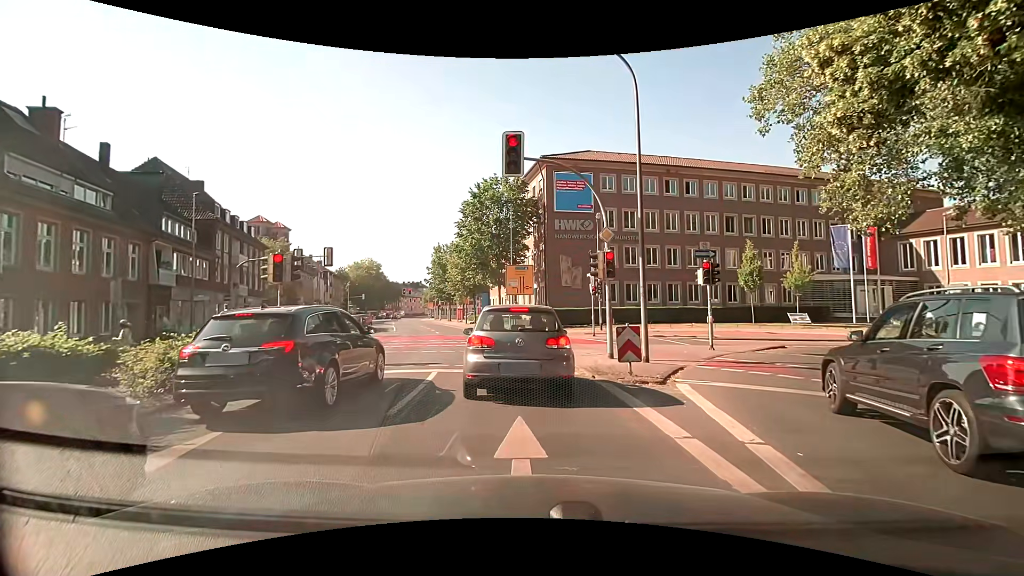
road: secondary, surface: asphalt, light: Day
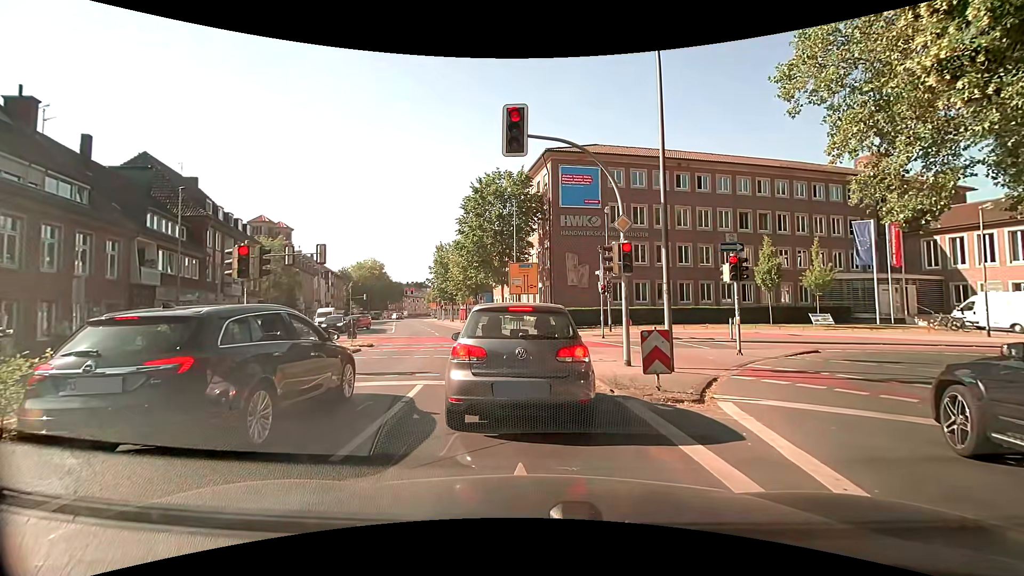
(0.0, +1.9) m; +2°
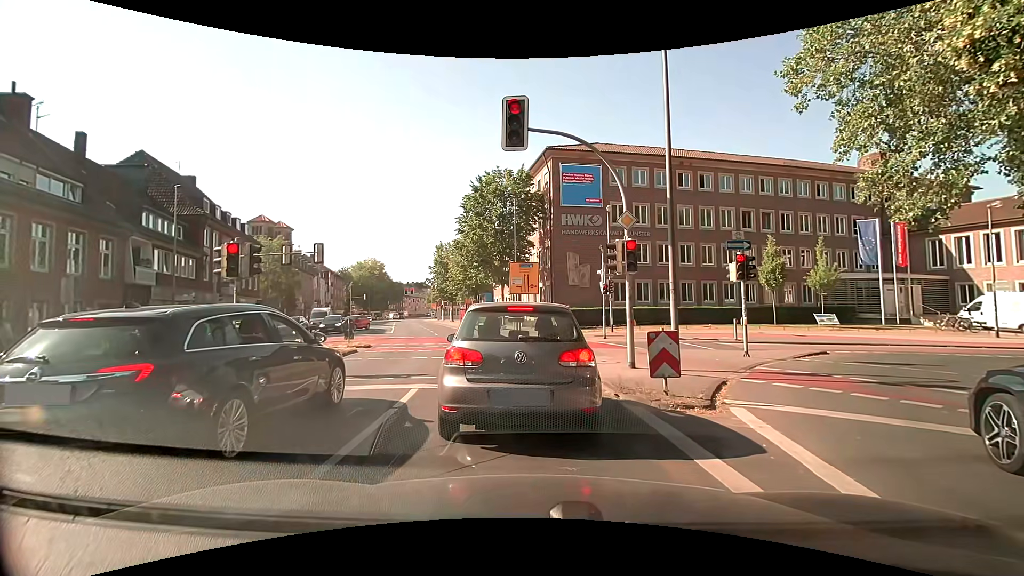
(0.0, +0.4) m; 0°
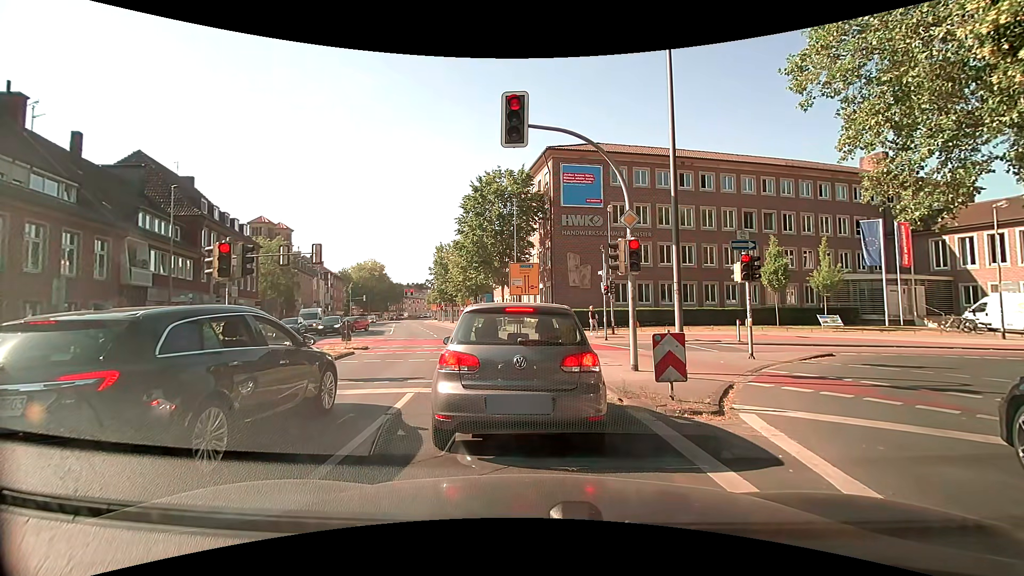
(0.0, +0.4) m; 0°
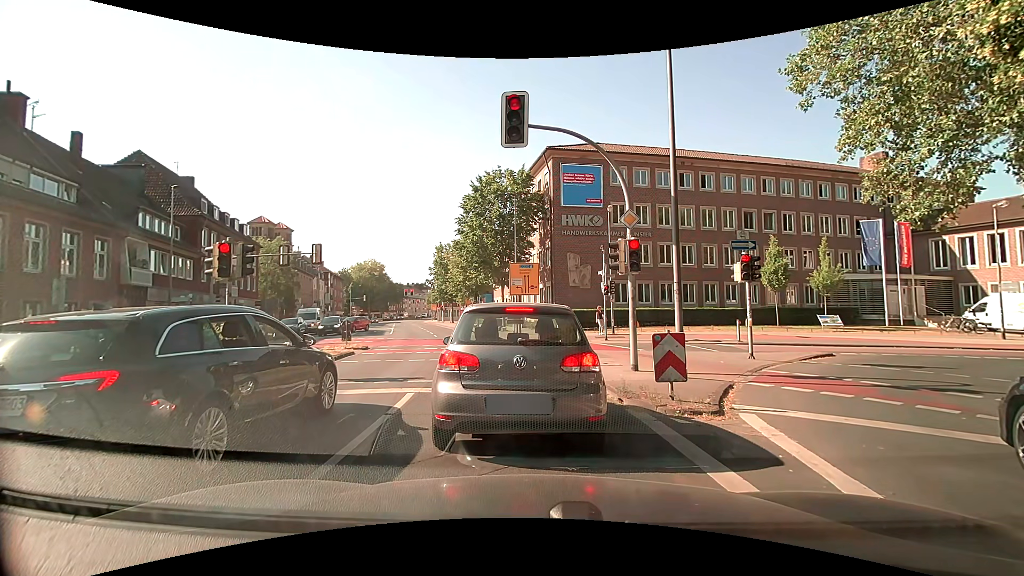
(0.0, 0.0) m; 0°
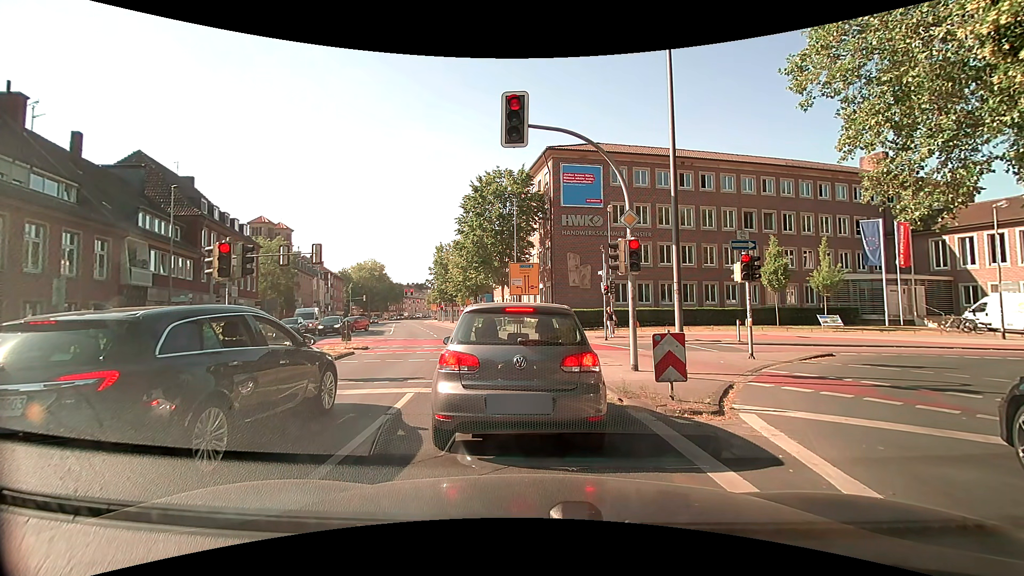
(0.0, 0.0) m; 0°
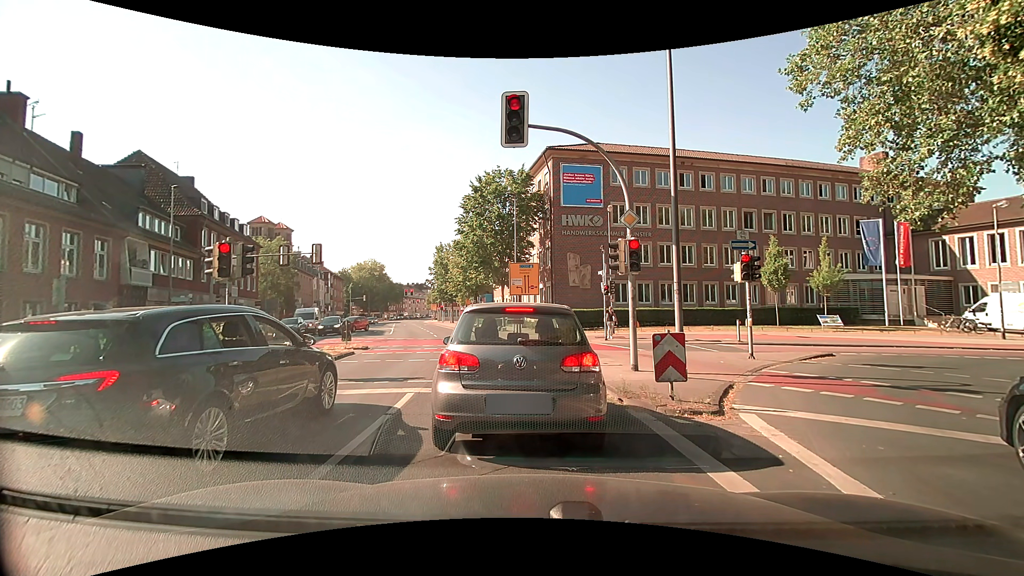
(0.0, 0.0) m; 0°
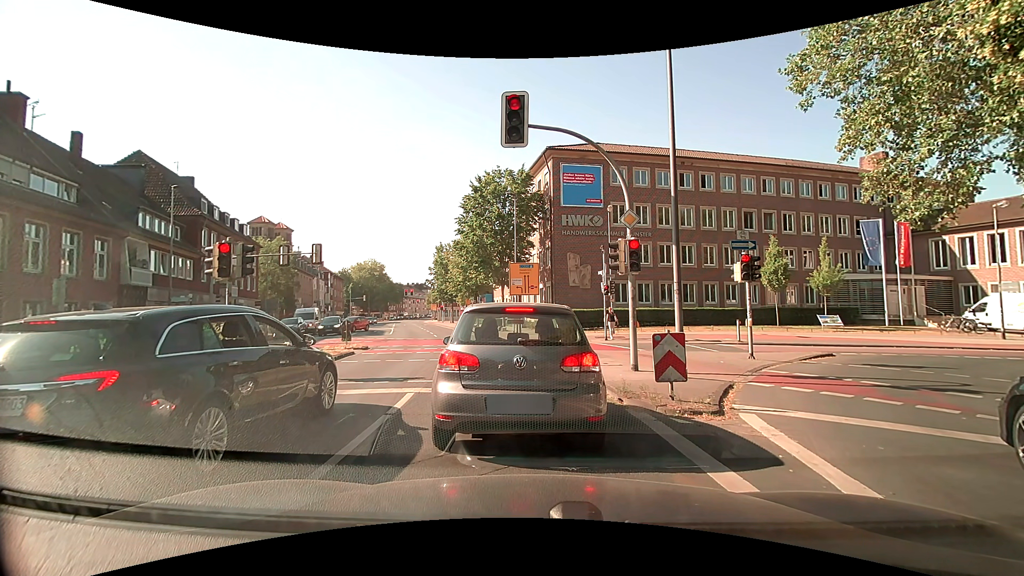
(0.0, 0.0) m; 0°
